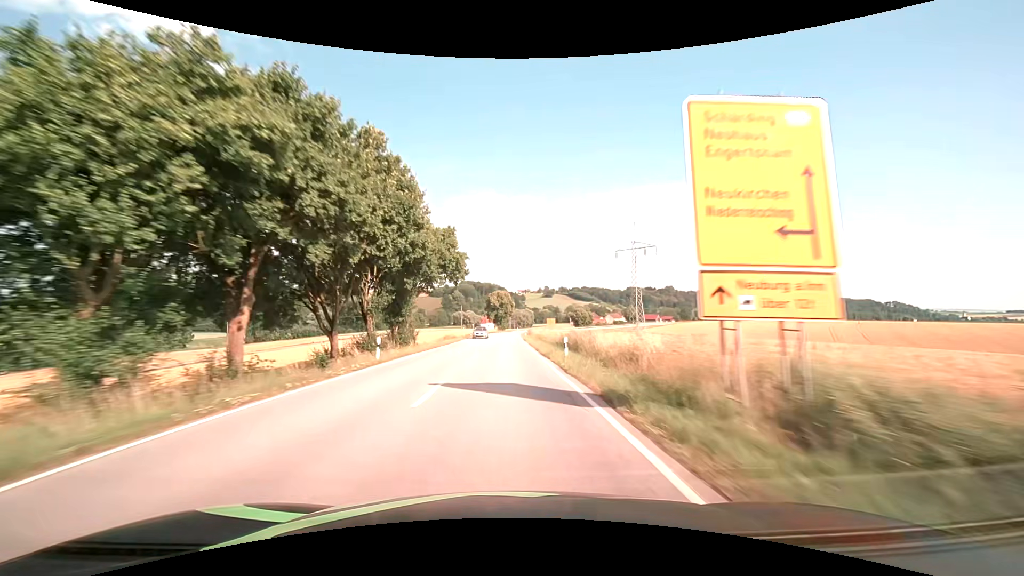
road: secondary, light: Day
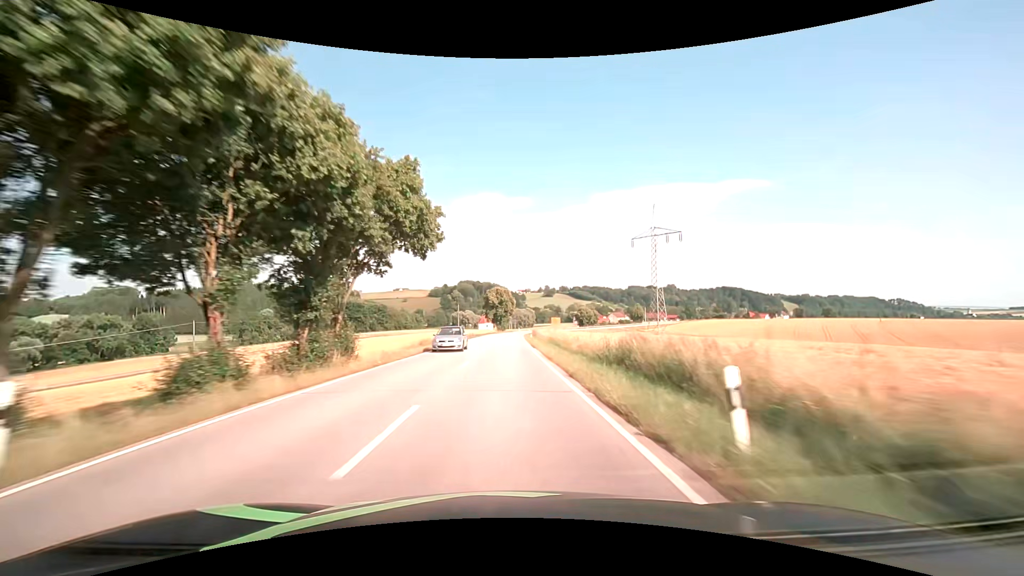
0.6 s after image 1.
(0.0, +15.8) m; 0°
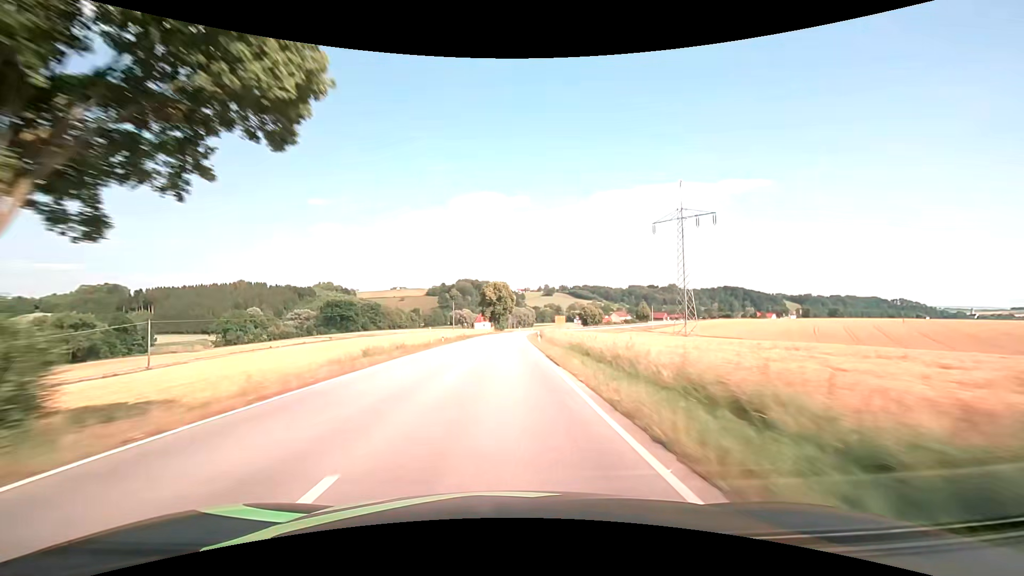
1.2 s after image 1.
(0.0, +15.8) m; 0°
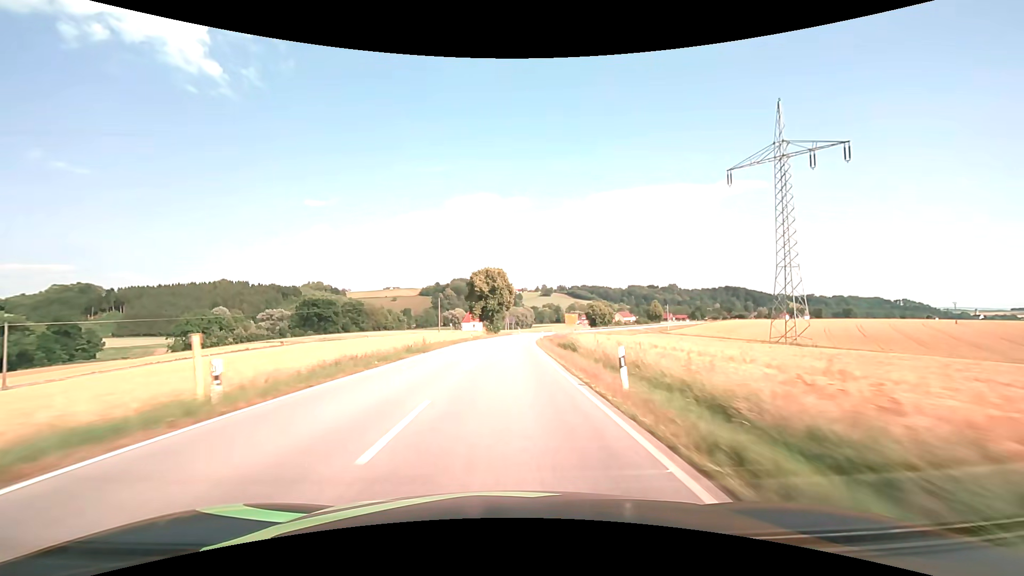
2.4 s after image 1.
(0.0, +31.7) m; 0°
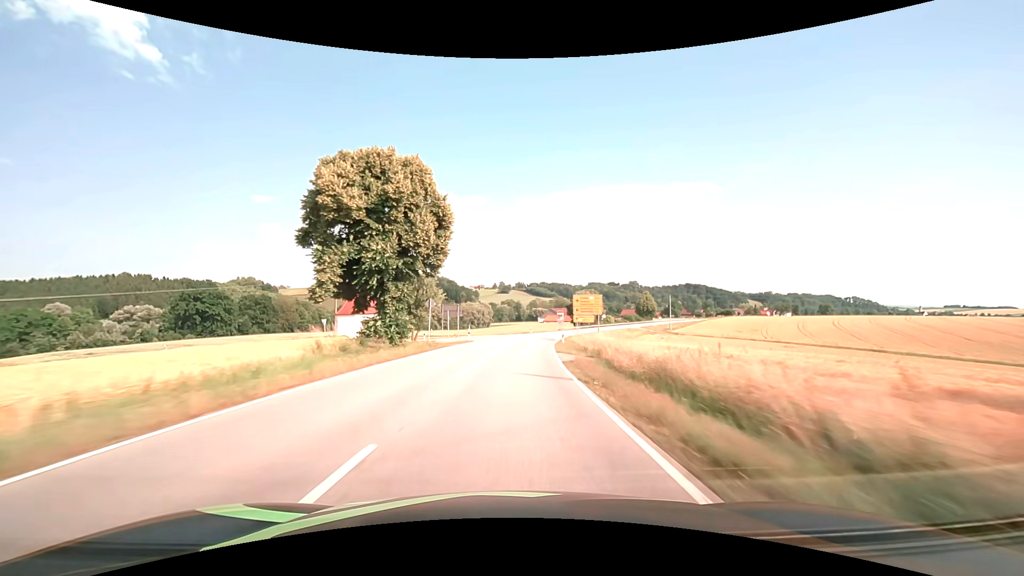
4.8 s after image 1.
(+2.1, +63.2) m; +5°
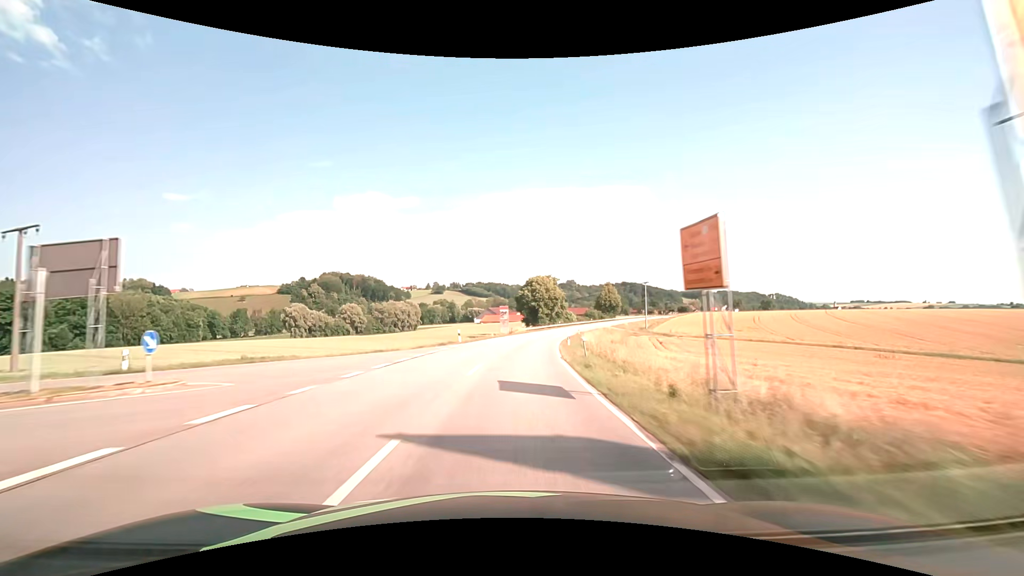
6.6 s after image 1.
(+2.9, +47.3) m; +7°
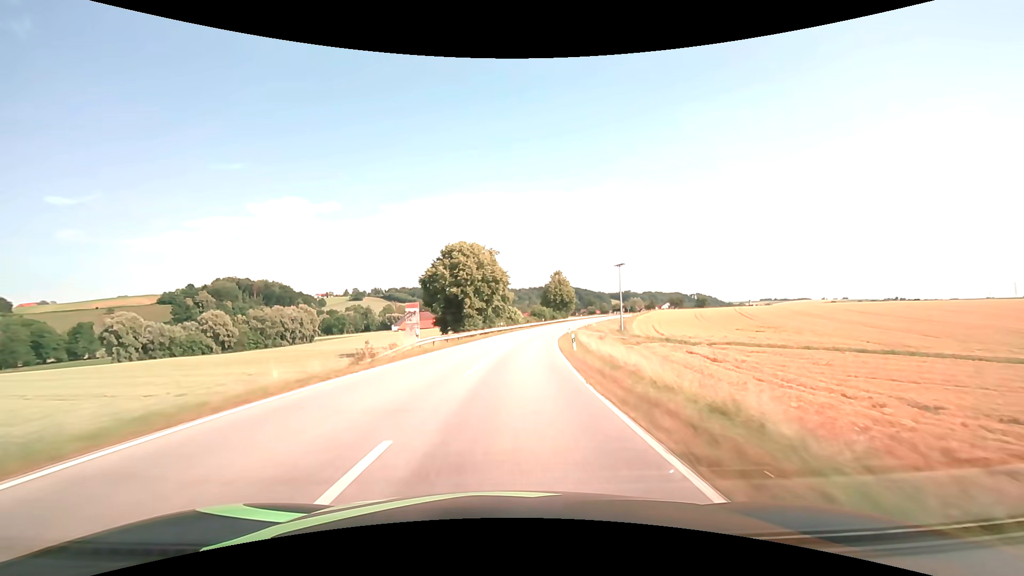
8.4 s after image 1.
(+3.5, +47.2) m; +8°
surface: asphalt
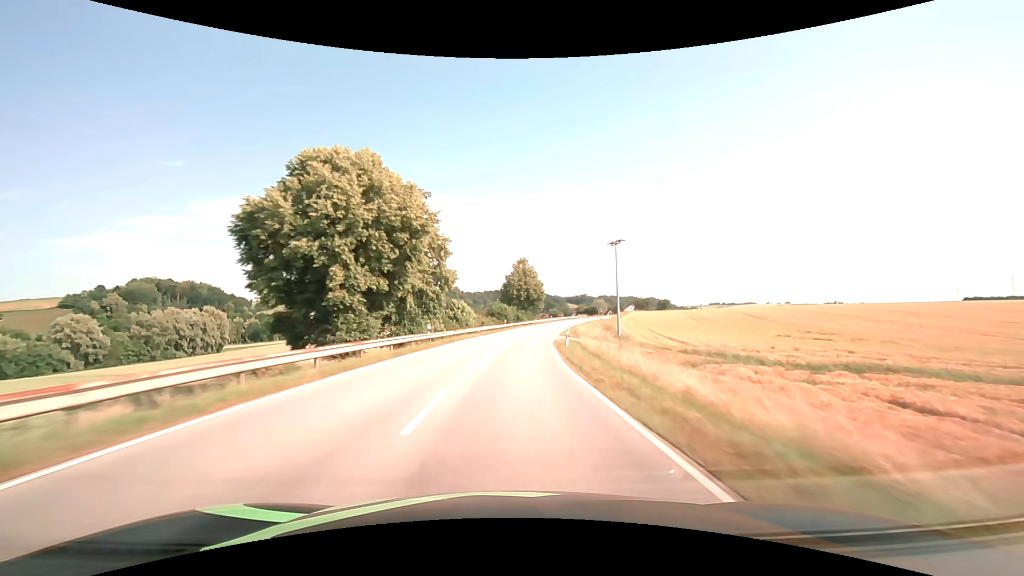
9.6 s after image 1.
(+1.4, +31.5) m; +5°
(0, +10) (+1, +20) (+1, +30) (+2, +40) (+3, +50) (+5, +60) (+7, +70) (+9, +79) (+11, +89) (+14, +99) m
